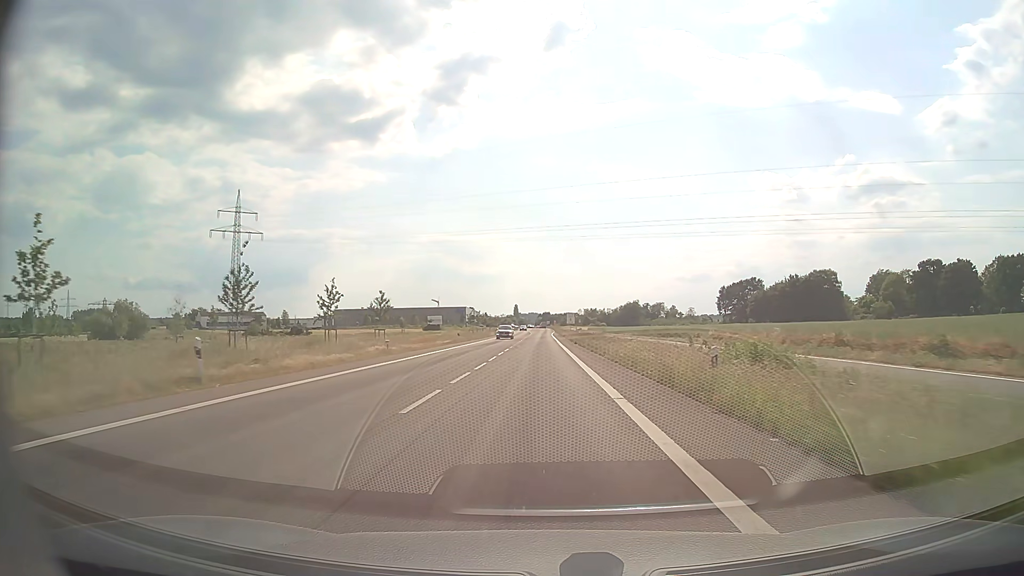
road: secondary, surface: asphalt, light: Day
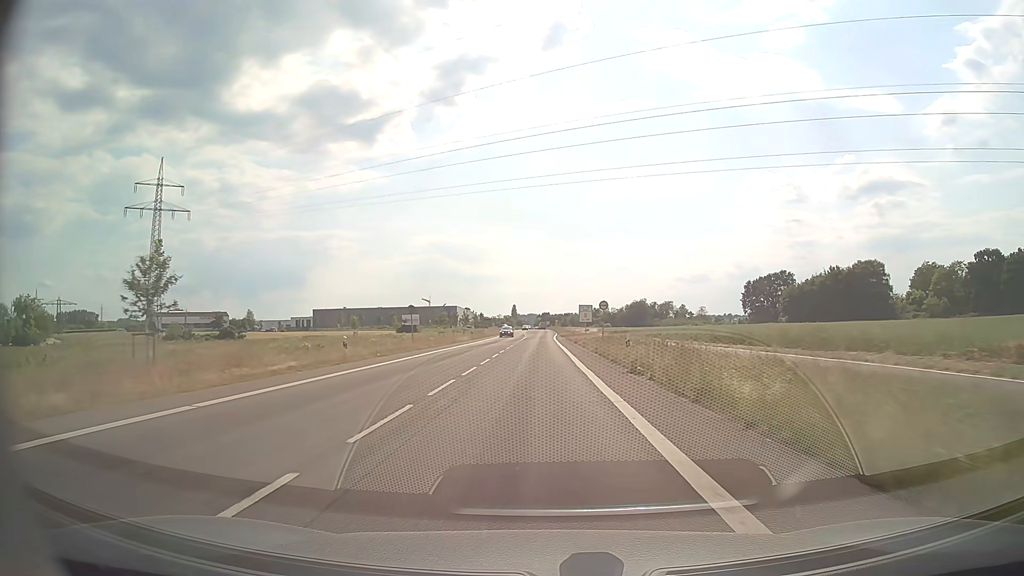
(0.0, +36.9) m; 0°
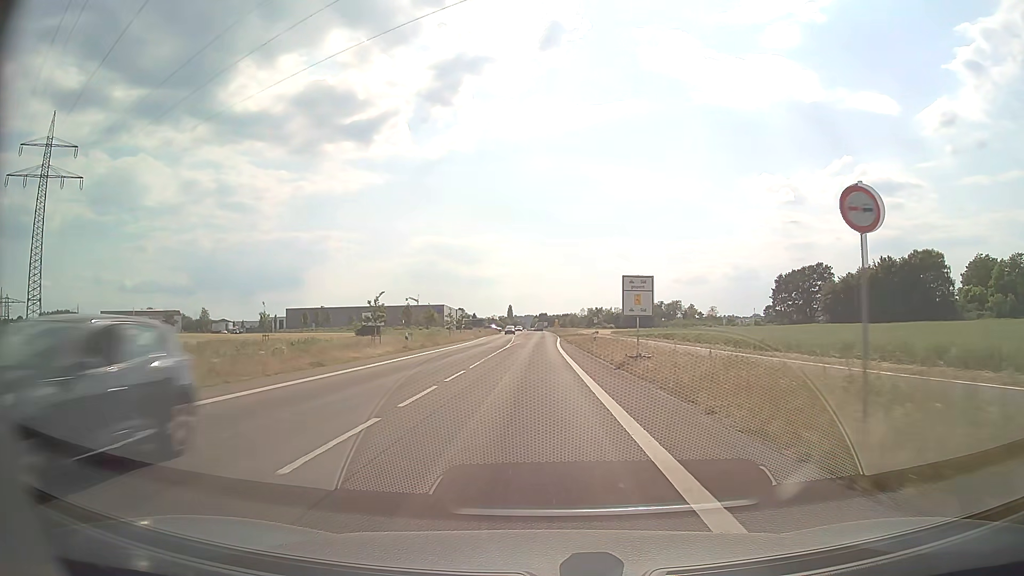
(+0.1, +35.9) m; 0°
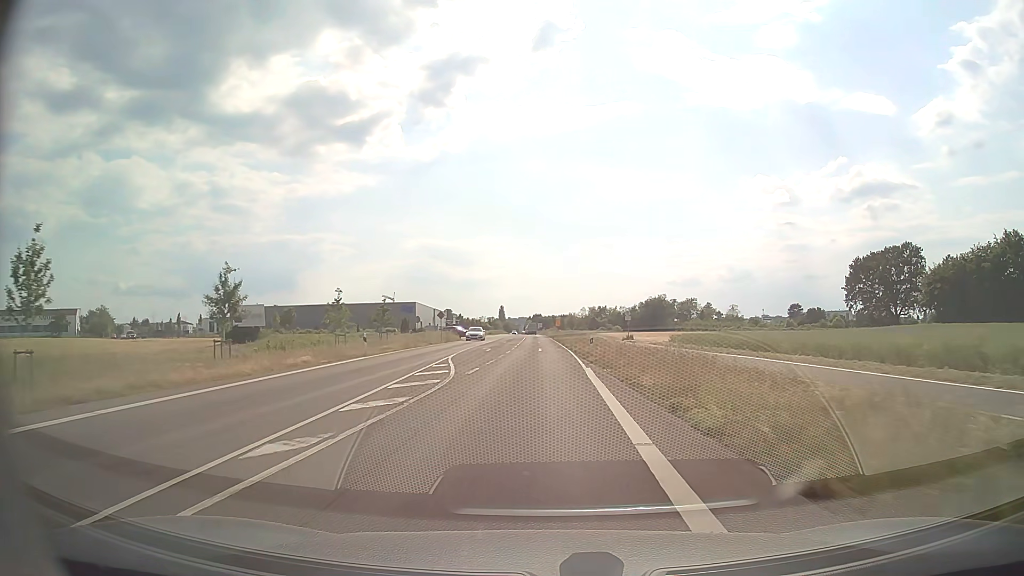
(+0.2, +57.5) m; +1°
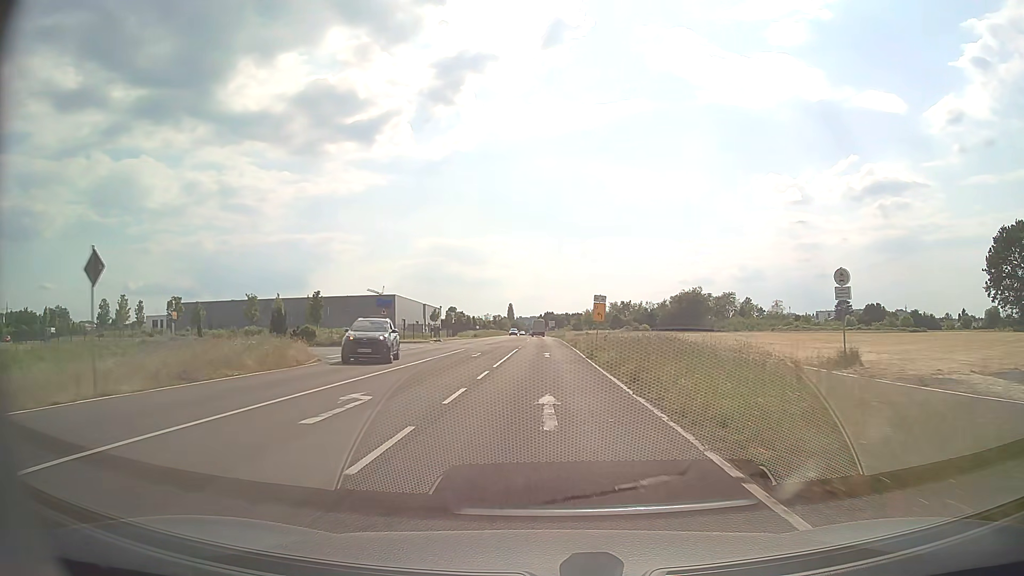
(-0.3, +53.3) m; -1°
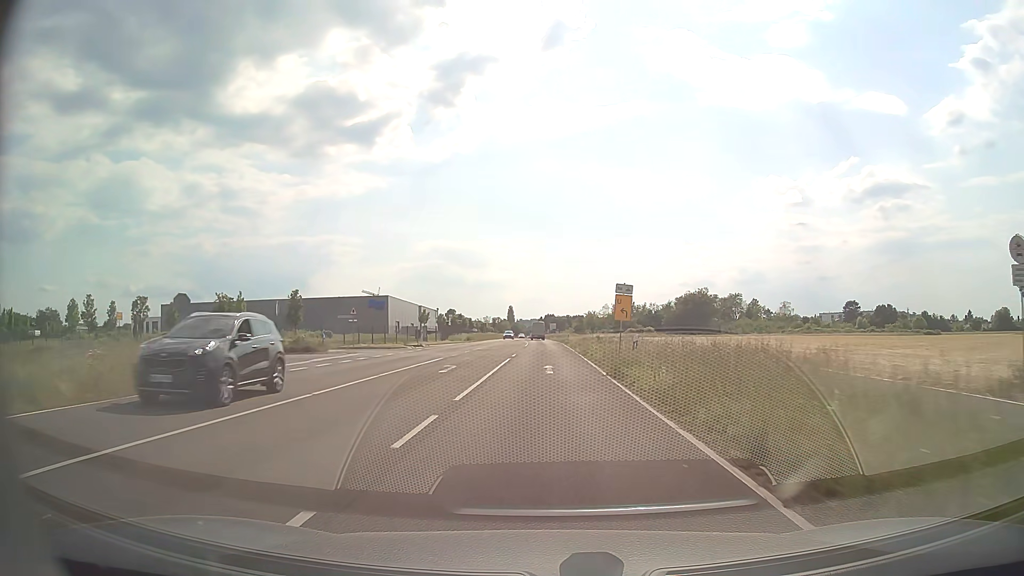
(0.0, +9.8) m; 0°
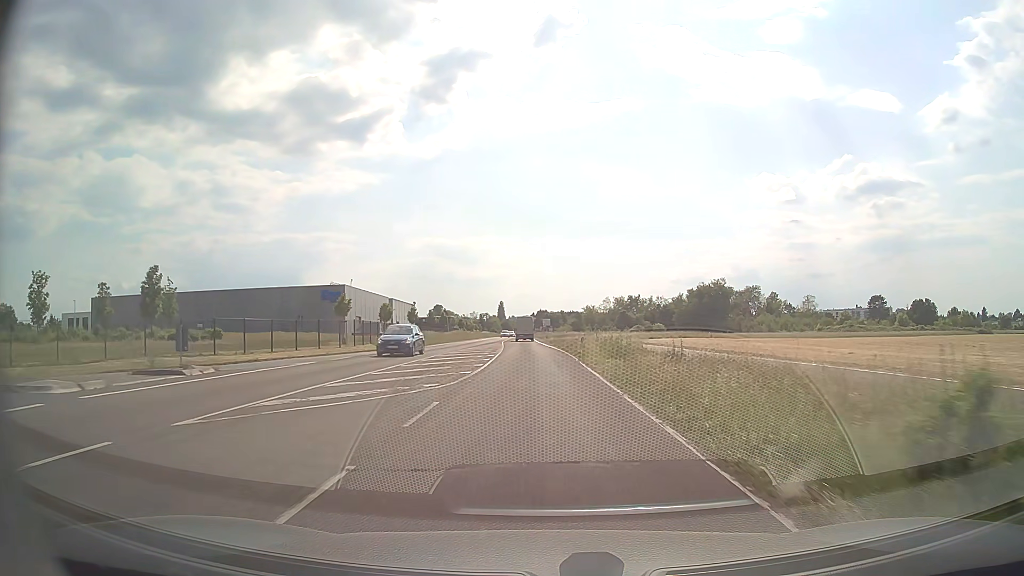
(+0.1, +36.2) m; +1°
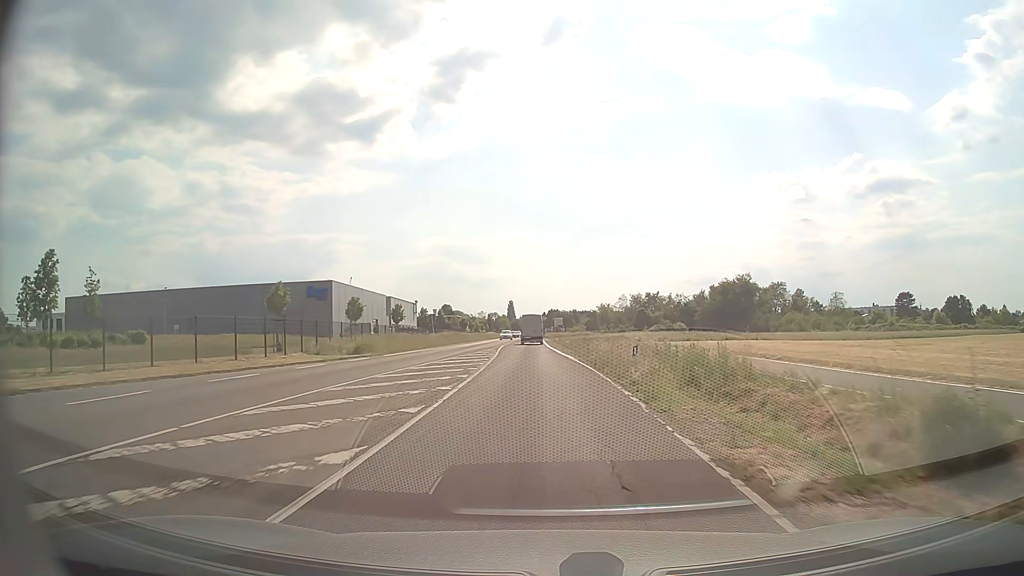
(-0.1, +17.3) m; -1°
(0, +10) (0, +20) (-1, +30) (-1, +40) (-1, +50) (-2, +60) (-2, +70) (-2, +80) (-2, +90) (-2, +100) m
